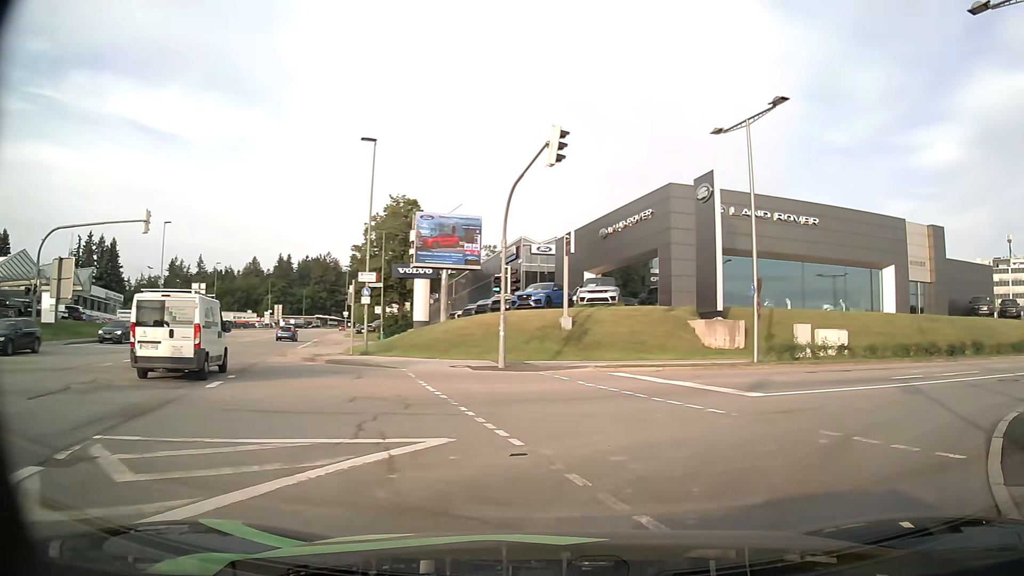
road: tertiary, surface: asphalt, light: Day
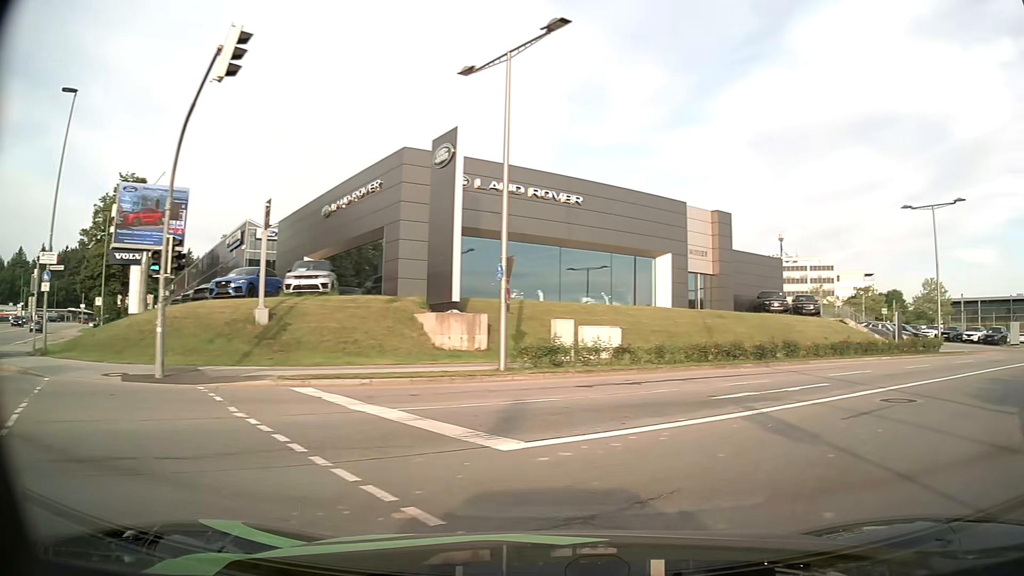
(+1.0, +6.2) m; +21°
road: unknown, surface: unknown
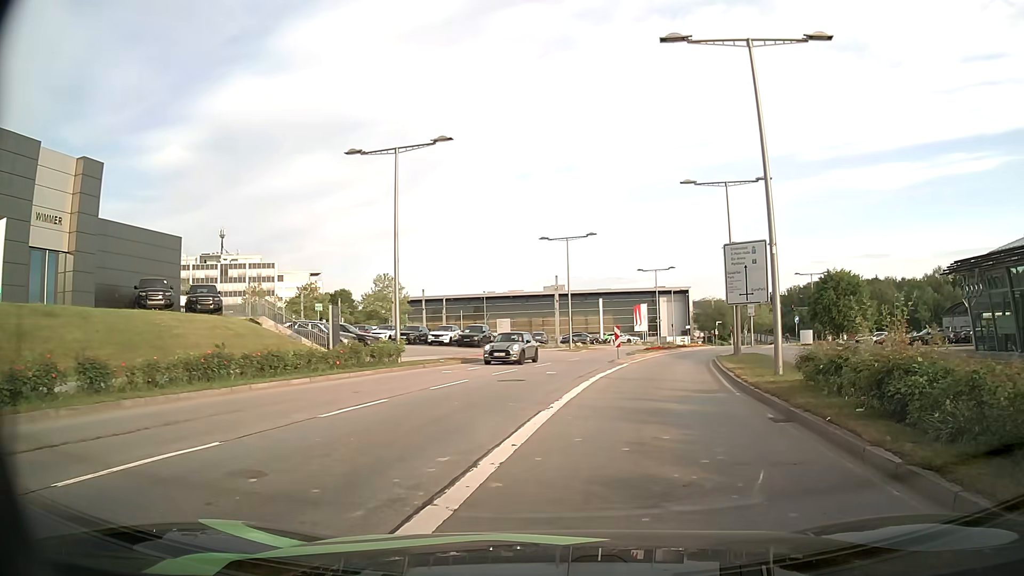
(+6.6, +12.8) m; +47°
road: secondary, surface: asphalt
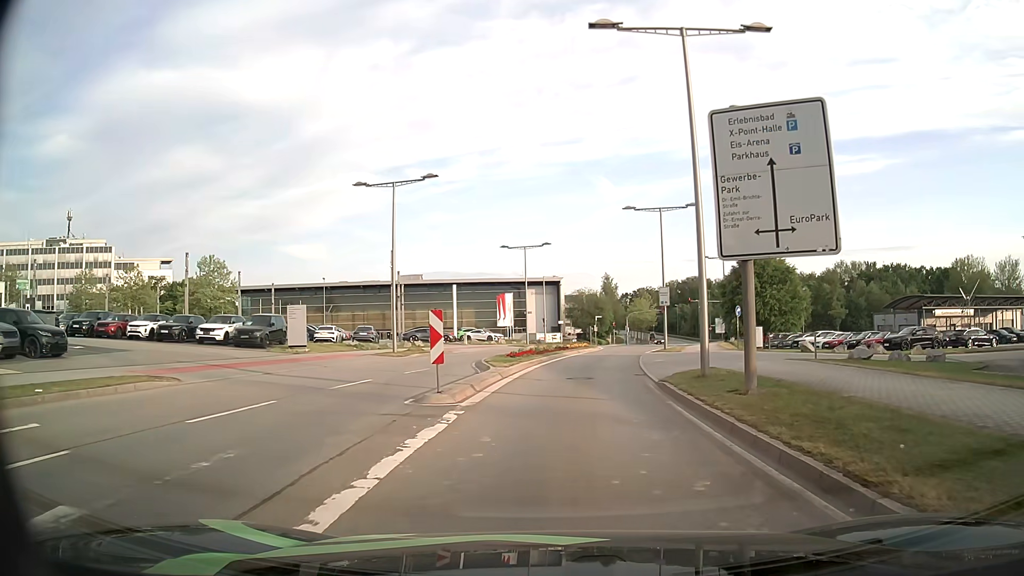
(+2.0, +19.1) m; +10°
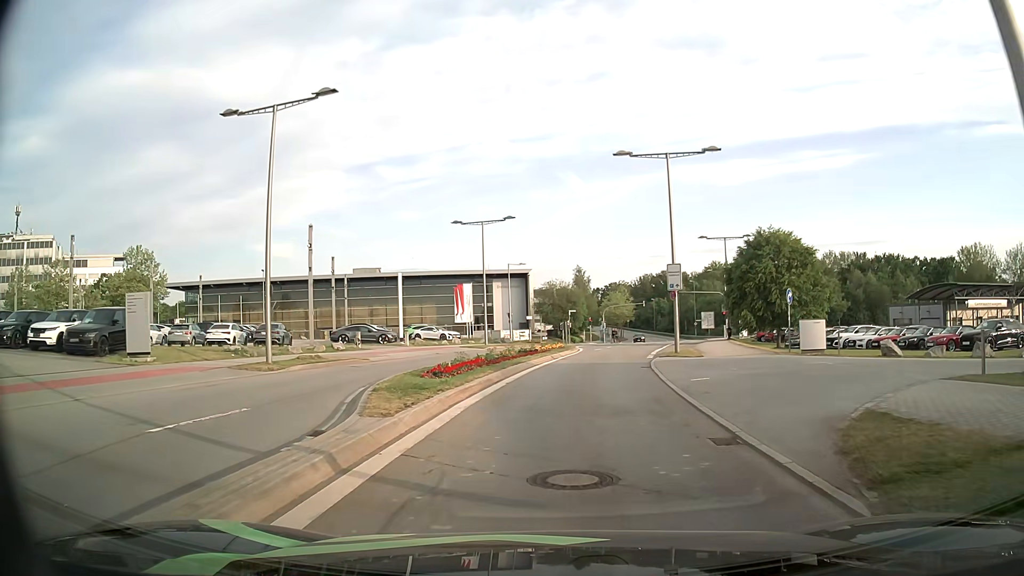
(+0.5, +12.9) m; +3°
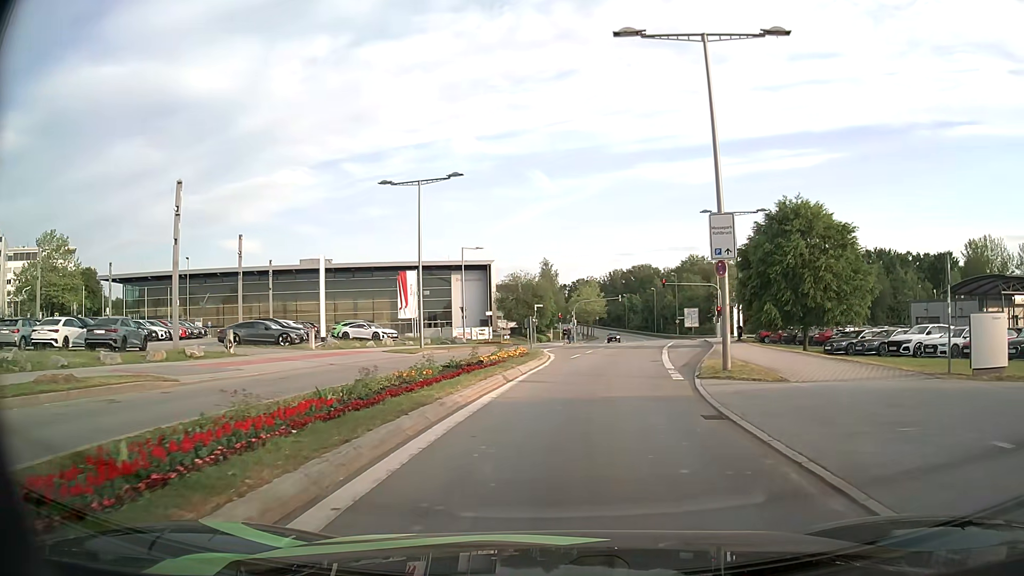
(+0.3, +13.1) m; +3°
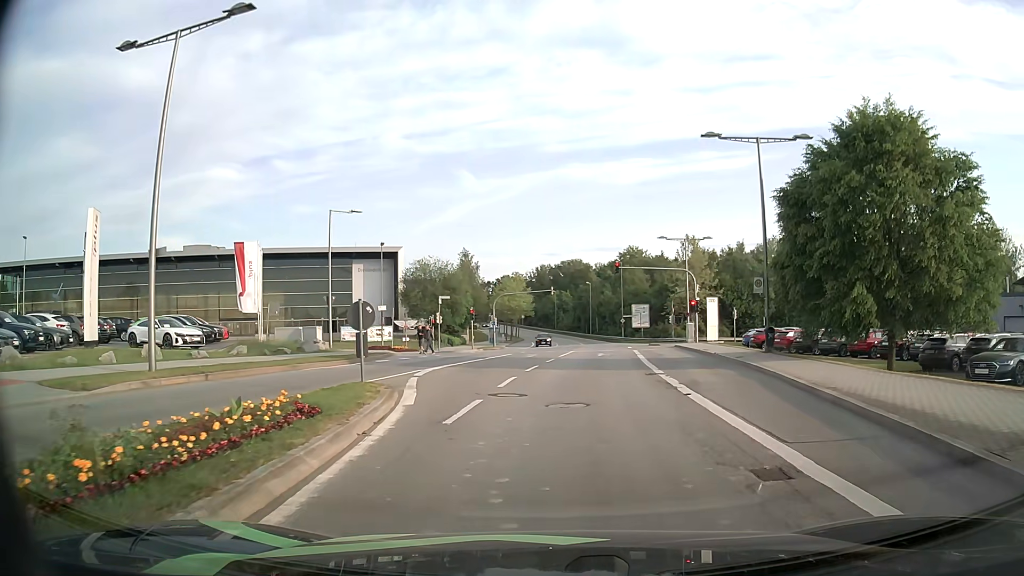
(+1.1, +20.0) m; +7°
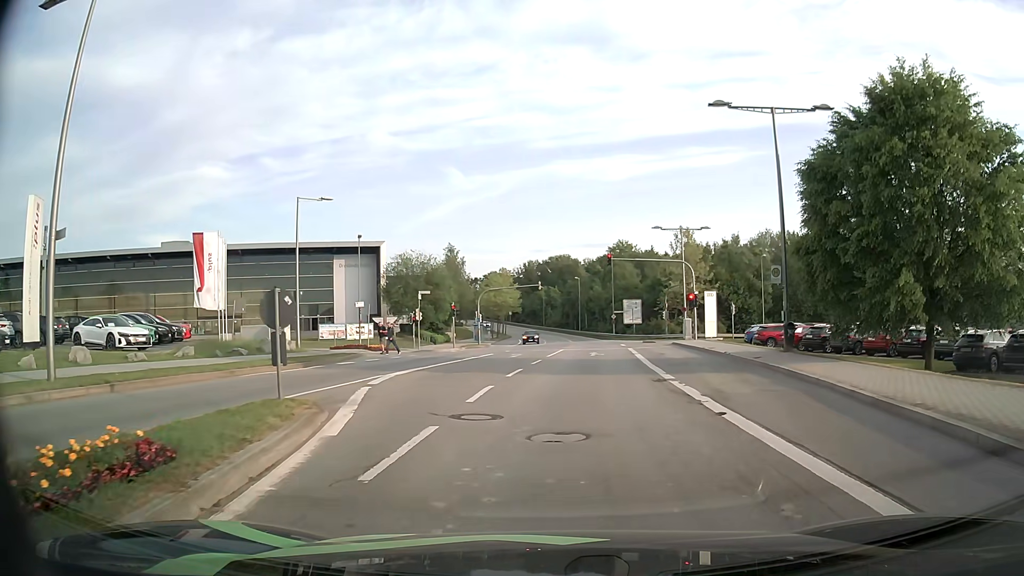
(0.0, +3.7) m; 0°
(0, +10) (+1, +20) (+1, +30) (+2, +40) (+3, +50) (+3, +60) (+4, +70) (+4, +80) (+4, +90) (+4, +100) m
